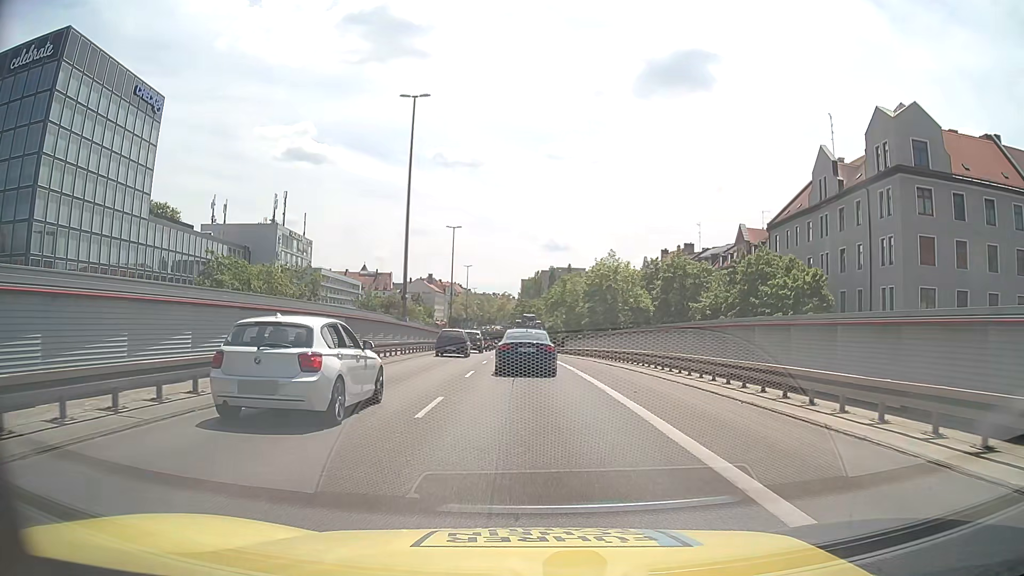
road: trunk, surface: asphalt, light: Day
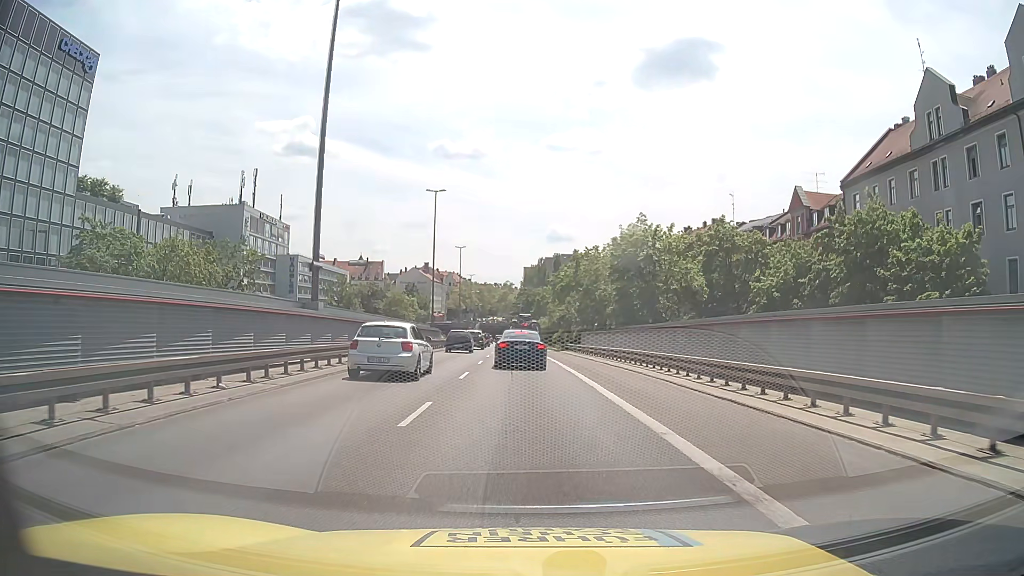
(0.0, +19.1) m; 0°
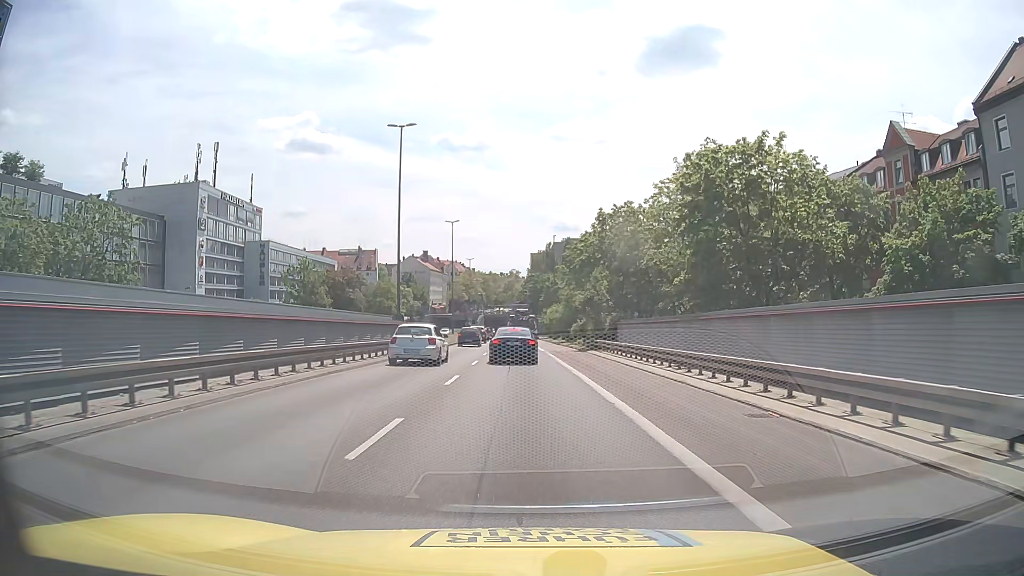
(+0.1, +20.6) m; 0°
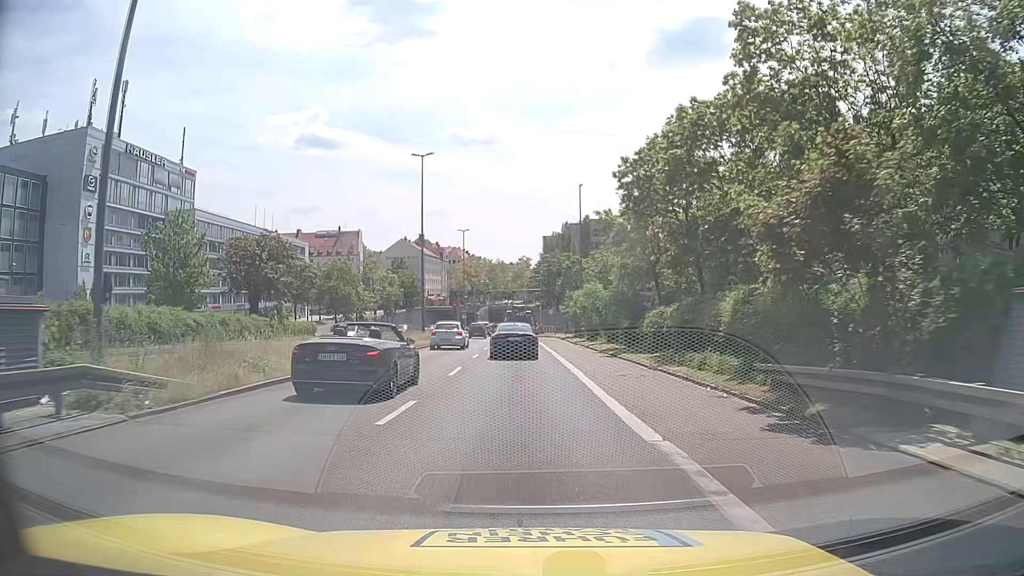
(-0.3, +34.0) m; -1°
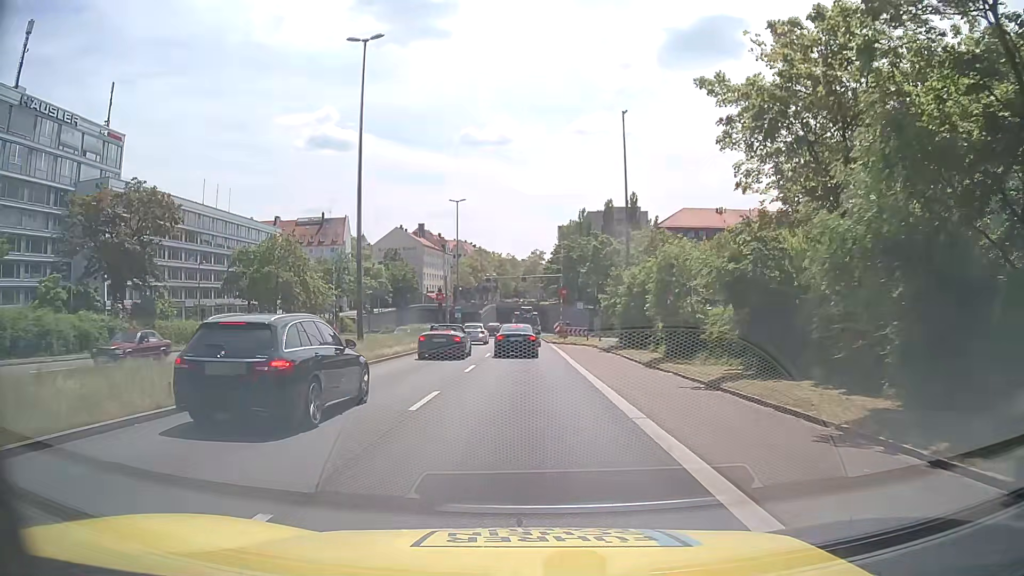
(-0.2, +25.2) m; -1°
(0, +10) (0, +20) (0, +30) (0, +40) (0, +50) (0, +60) (0, +70) (-1, +80) (-1, +90) (-1, +100) m
